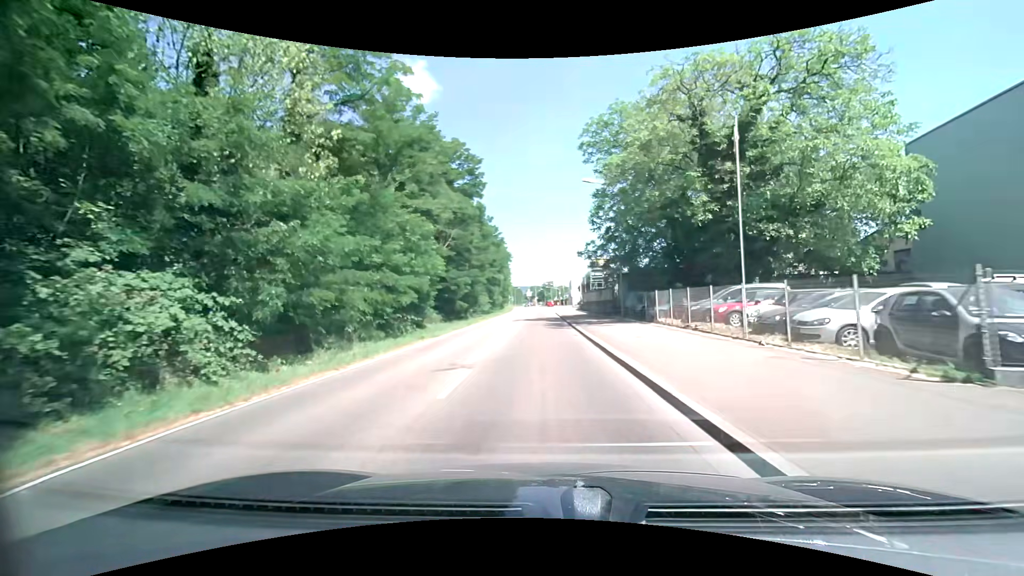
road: secondary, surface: asphalt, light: Day
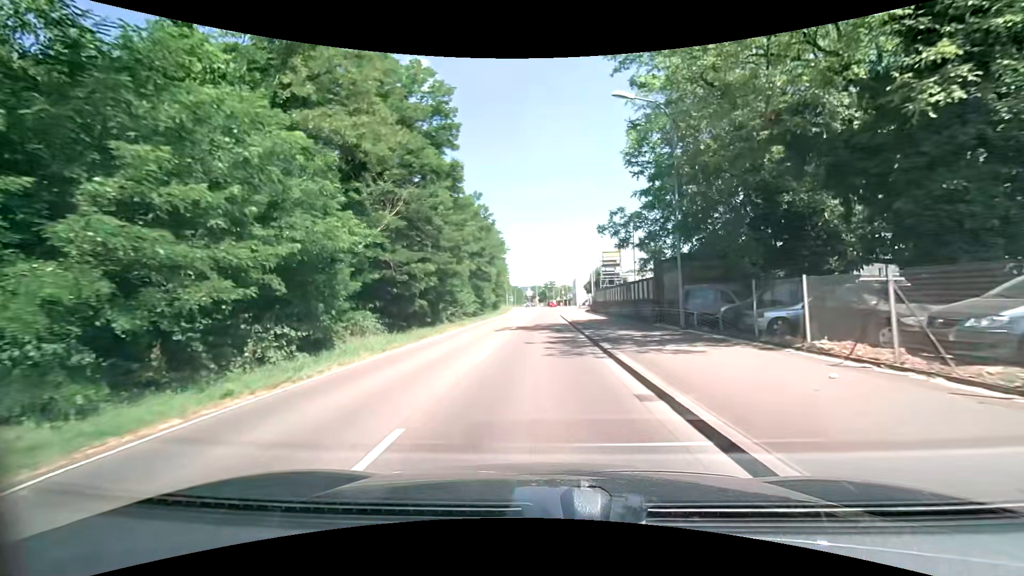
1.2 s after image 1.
(+0.2, +13.8) m; +1°
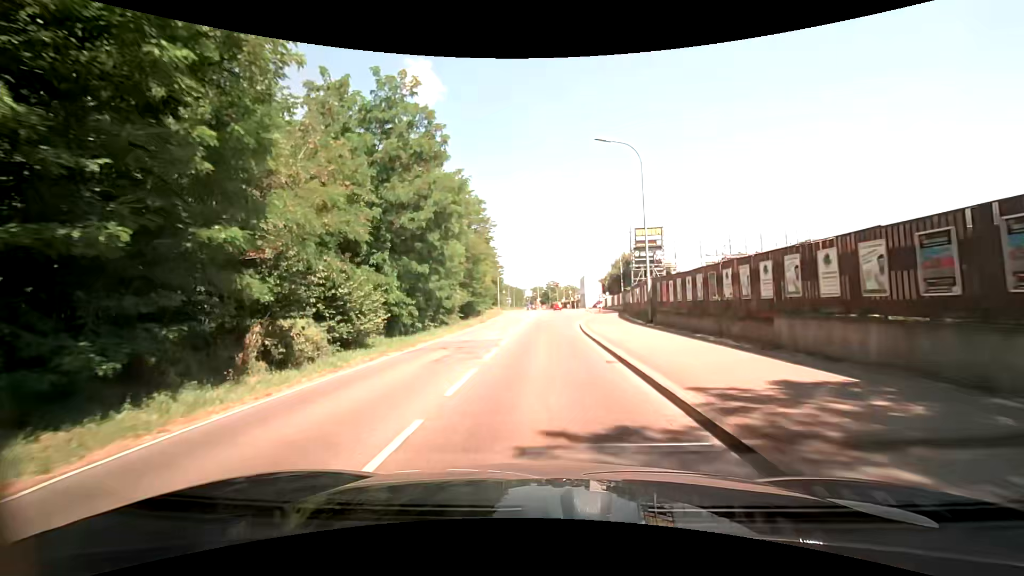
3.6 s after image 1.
(-0.3, +26.6) m; -2°
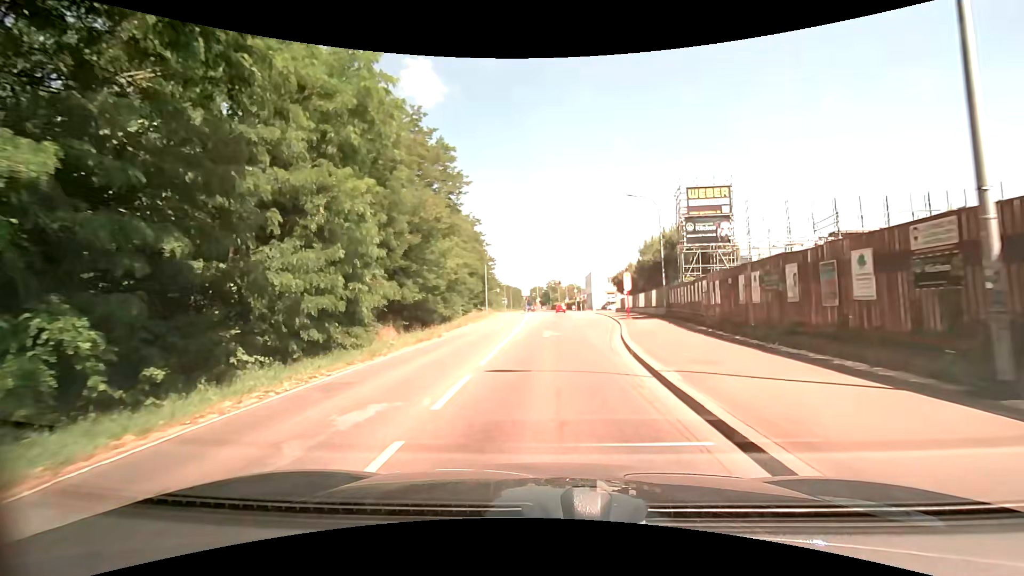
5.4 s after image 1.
(+0.3, +19.1) m; +1°
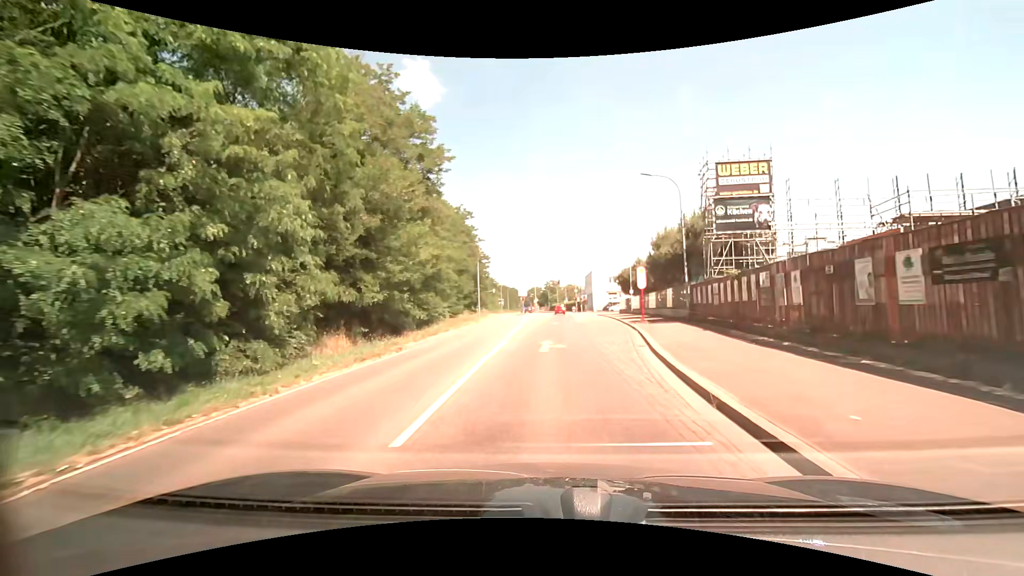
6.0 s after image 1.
(0.0, +6.2) m; 0°
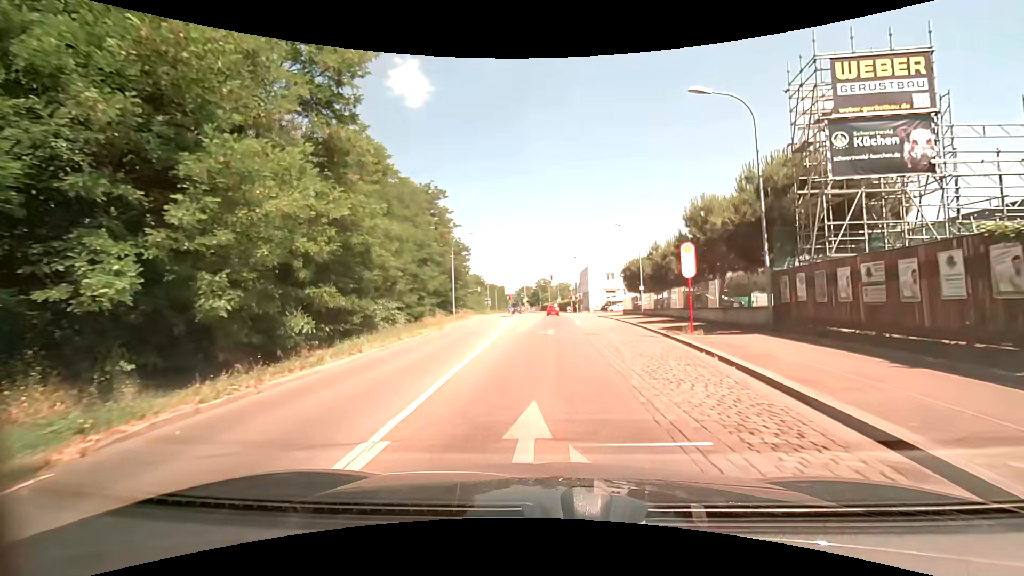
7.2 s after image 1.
(+0.1, +12.0) m; +1°
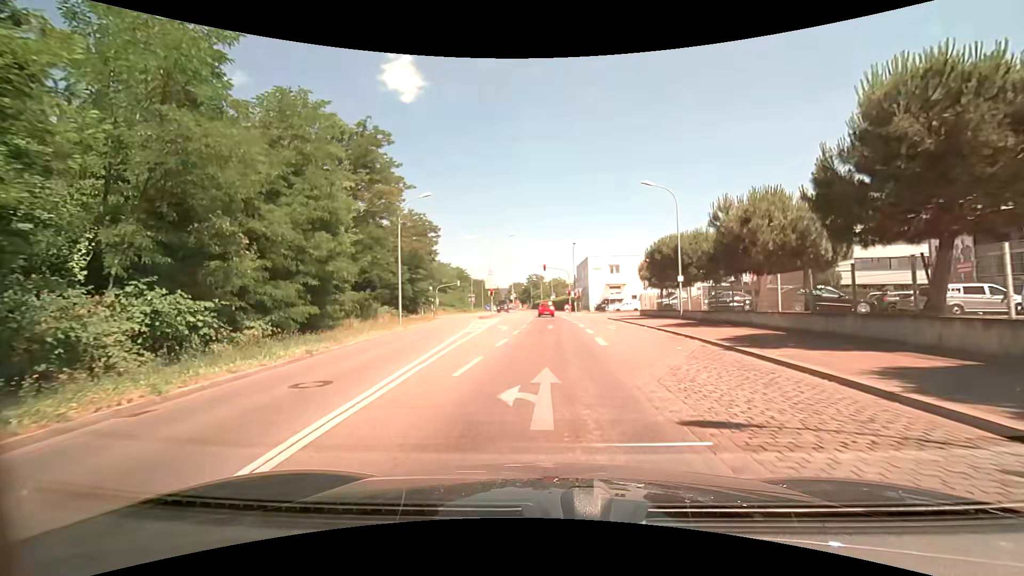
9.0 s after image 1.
(+0.1, +16.6) m; +1°
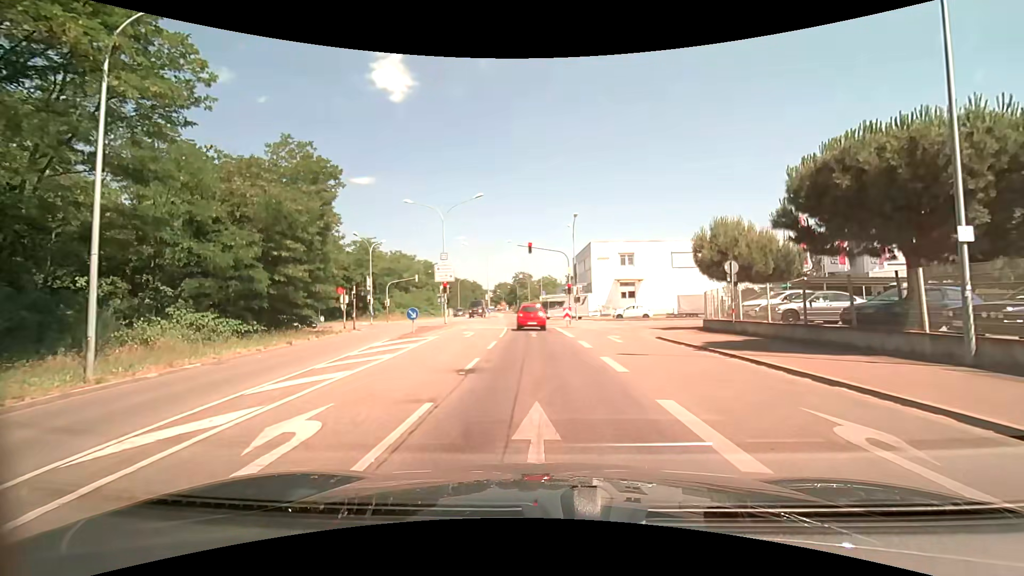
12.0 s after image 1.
(+0.2, +22.9) m; +2°
(0, +10) (0, +20) (-1, +30) (-2, +40) (-3, +50) (-3, +60) (-4, +70) (-5, +80) (-6, +90) (-7, +100) m
